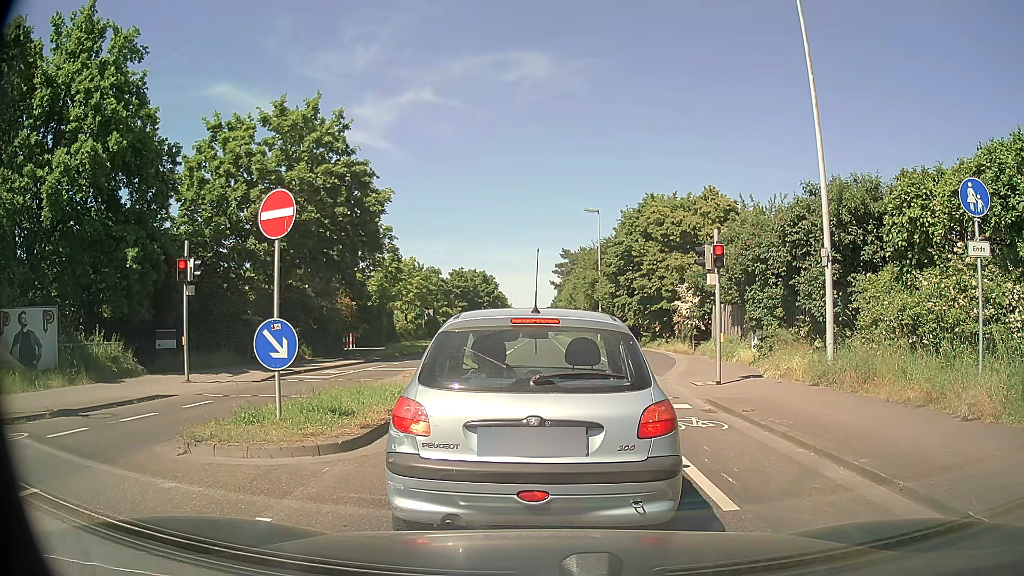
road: secondary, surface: asphalt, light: Day
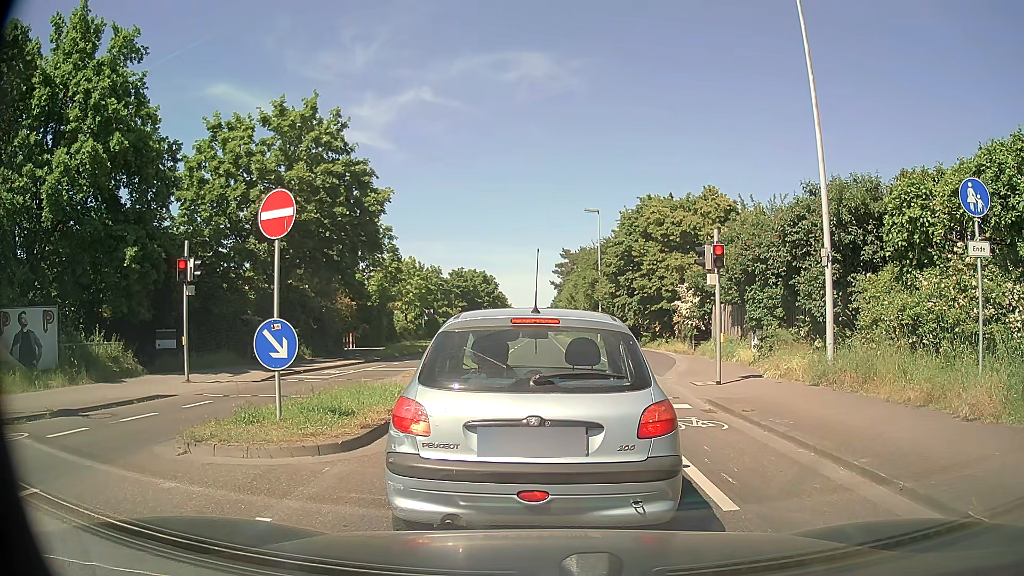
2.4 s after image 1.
(0.0, 0.0) m; 0°
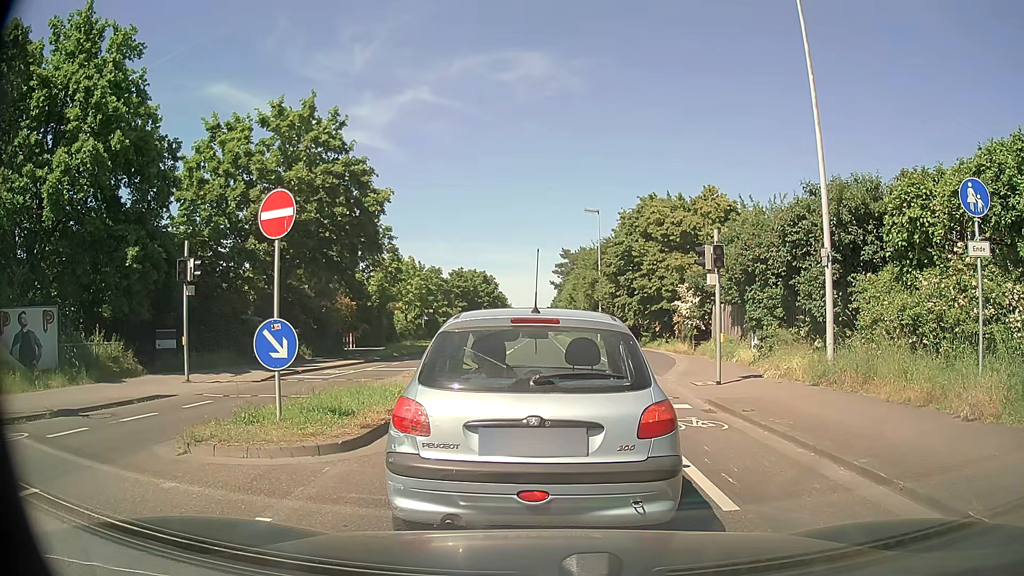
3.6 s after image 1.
(0.0, 0.0) m; 0°
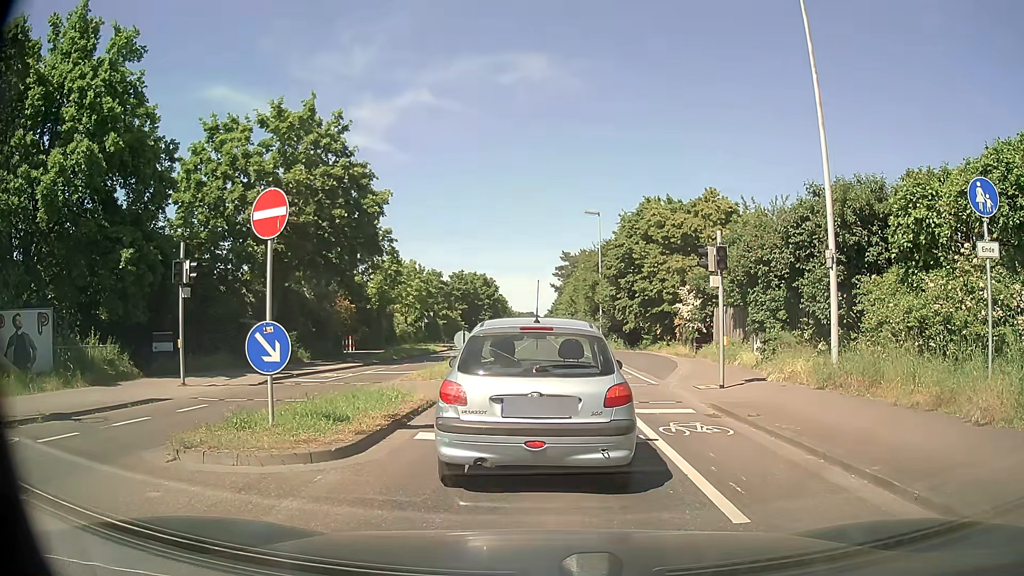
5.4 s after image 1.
(0.0, +0.3) m; 0°
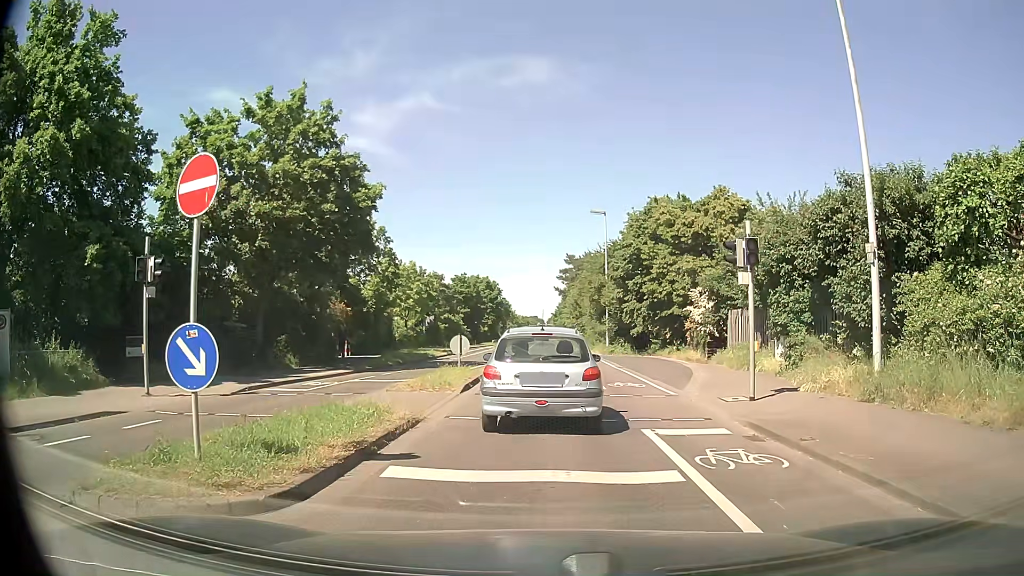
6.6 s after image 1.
(0.0, +2.2) m; +1°
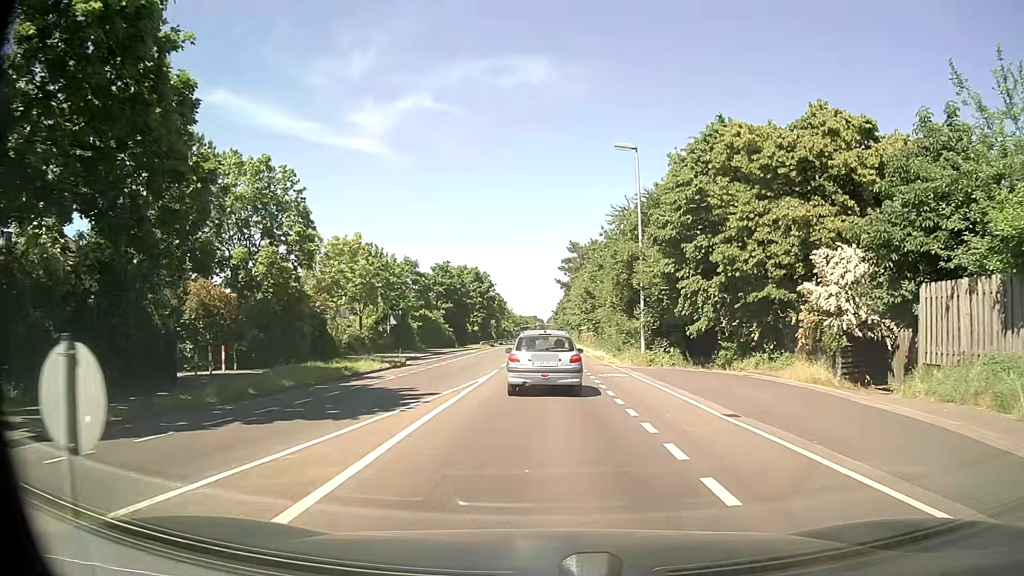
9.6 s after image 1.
(-0.2, +18.2) m; -1°
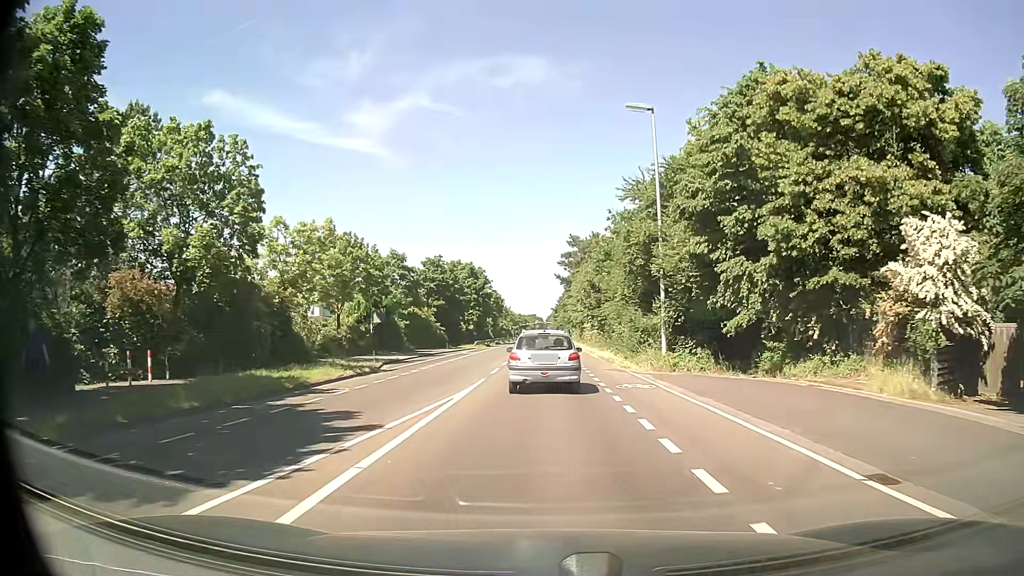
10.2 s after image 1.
(0.0, +5.8) m; 0°
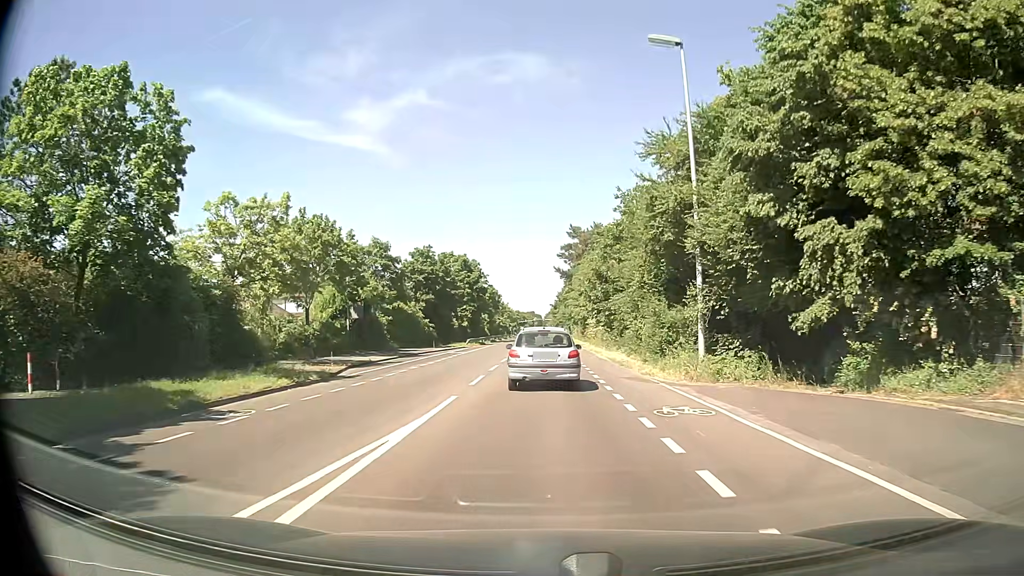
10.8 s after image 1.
(0.0, +6.4) m; 0°
(0, +10) (0, +20) (0, +30) (0, +40) (0, +50) (0, +60) (0, +70) (0, +80) (0, +90) (0, +100) m
